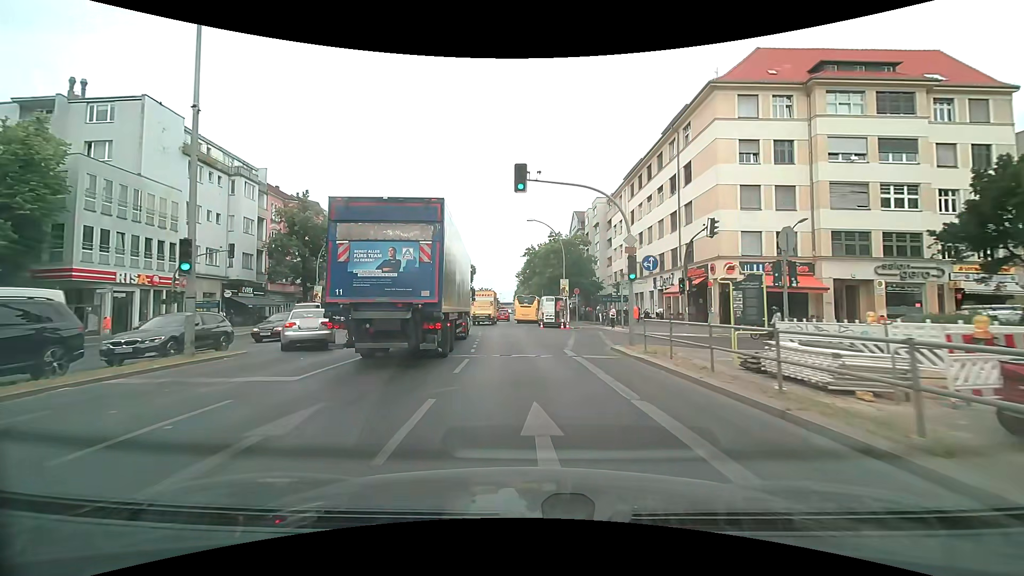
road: primary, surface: asphalt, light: Day
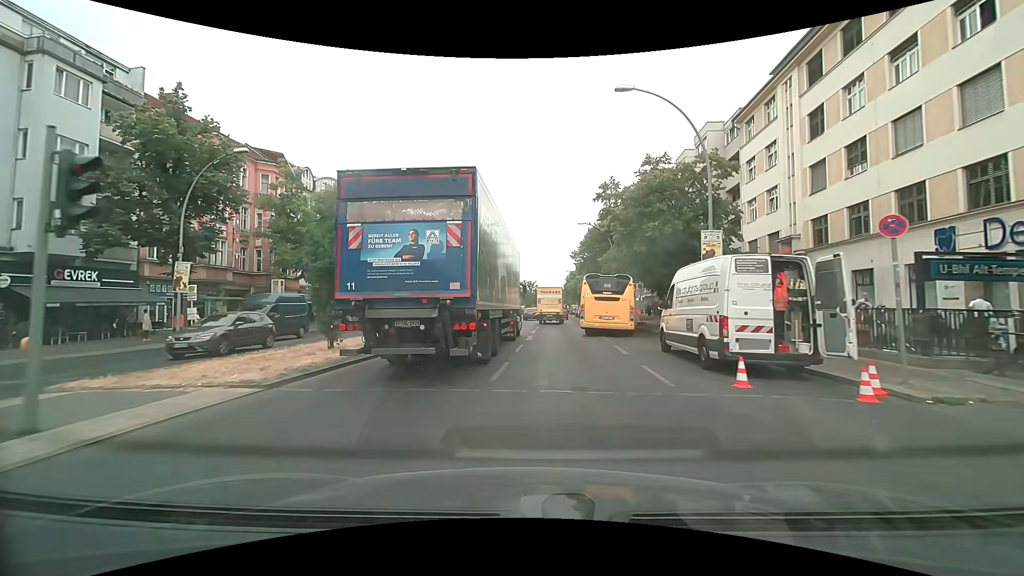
(-1.4, +28.8) m; -5°
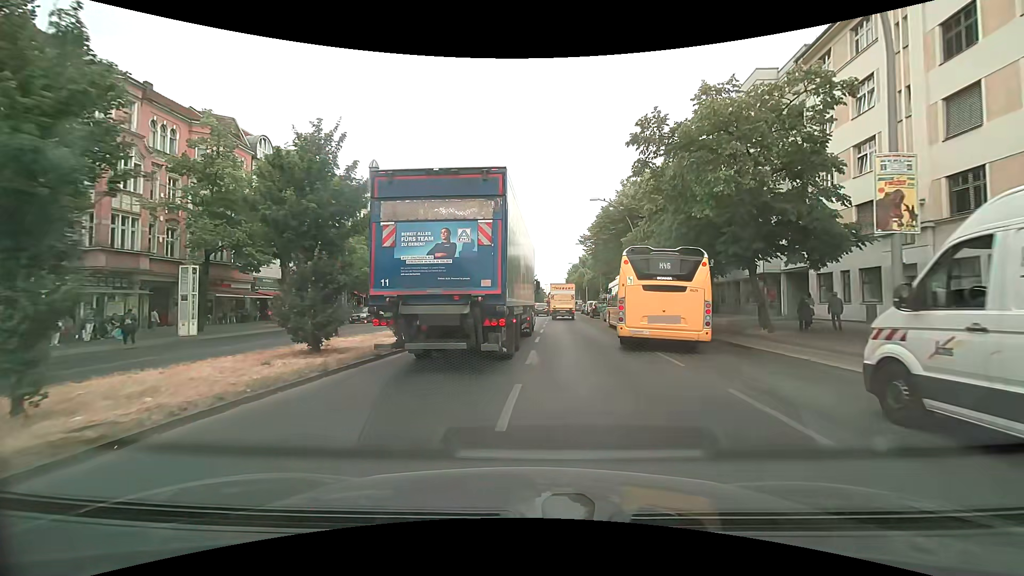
(-0.1, +9.6) m; 0°
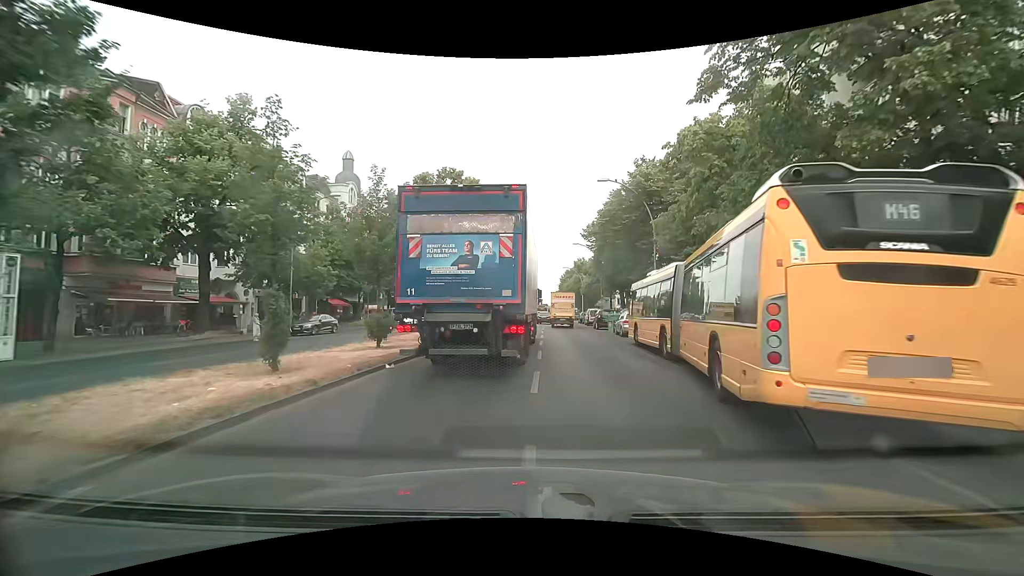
(+0.1, +9.2) m; +1°
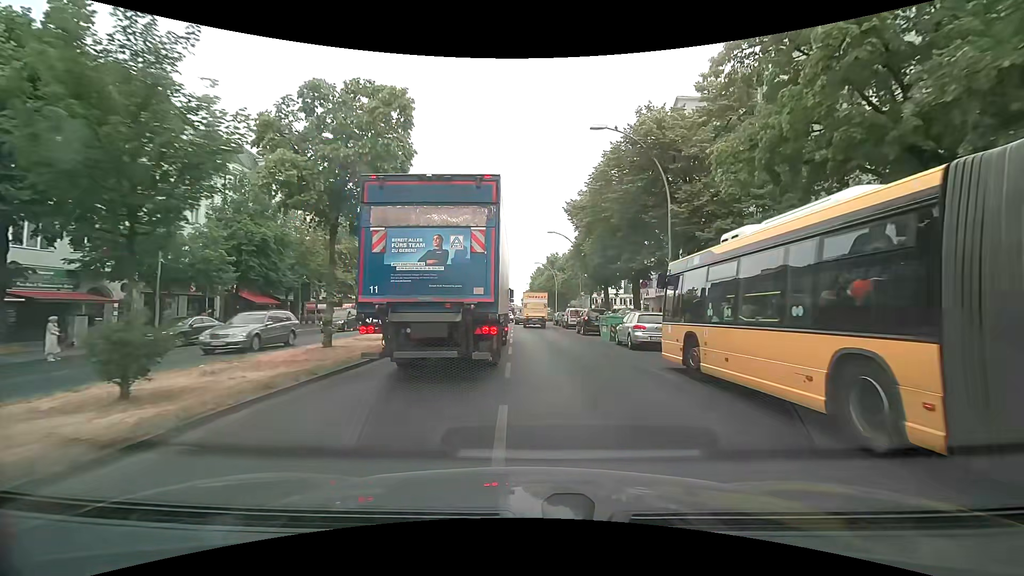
(+0.3, +10.1) m; +3°
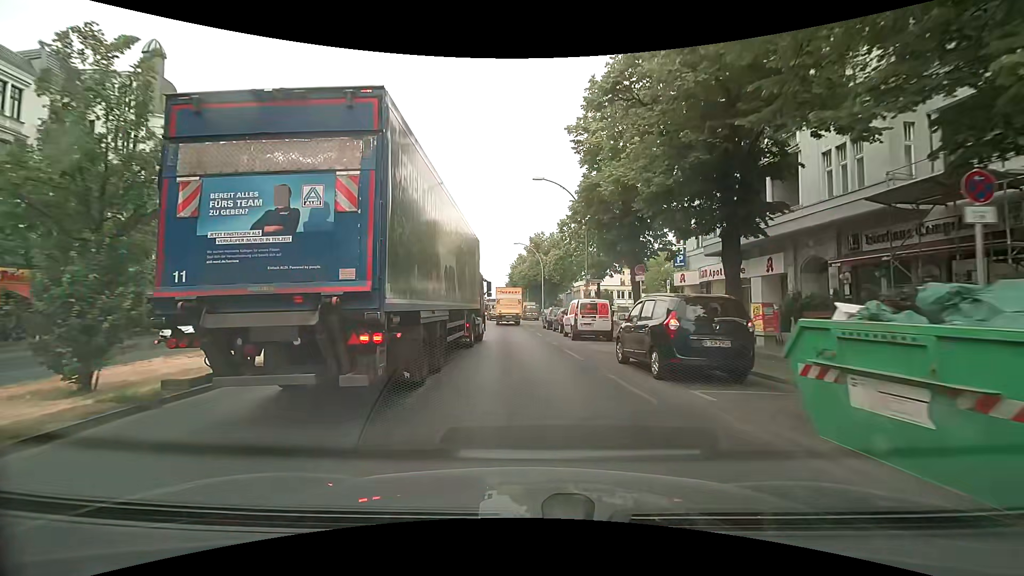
(+0.8, +21.1) m; +2°
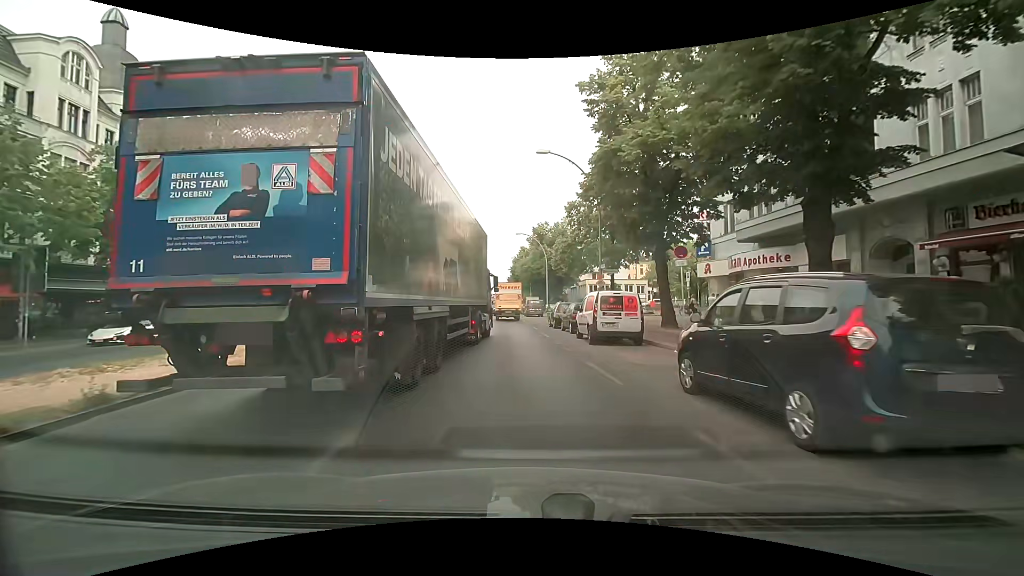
(0.0, +4.8) m; -1°
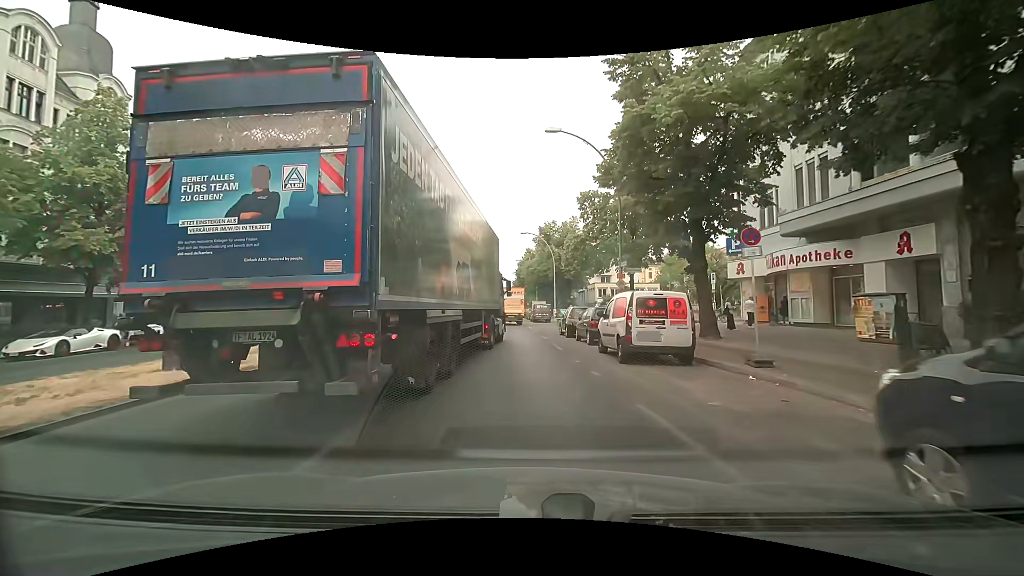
(0.0, +4.2) m; +1°
(0, +10) (-1, +20) (-1, +30) (-2, +40) (-2, +50) (-3, +60) (-3, +70) (-4, +80) (-4, +90) (-5, +100) m
